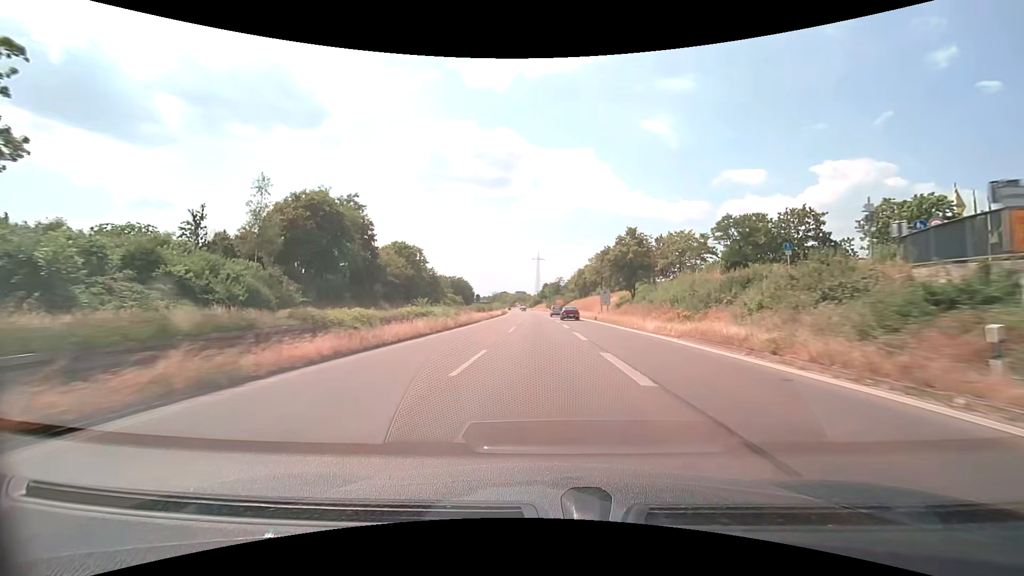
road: trunk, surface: asphalt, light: Day
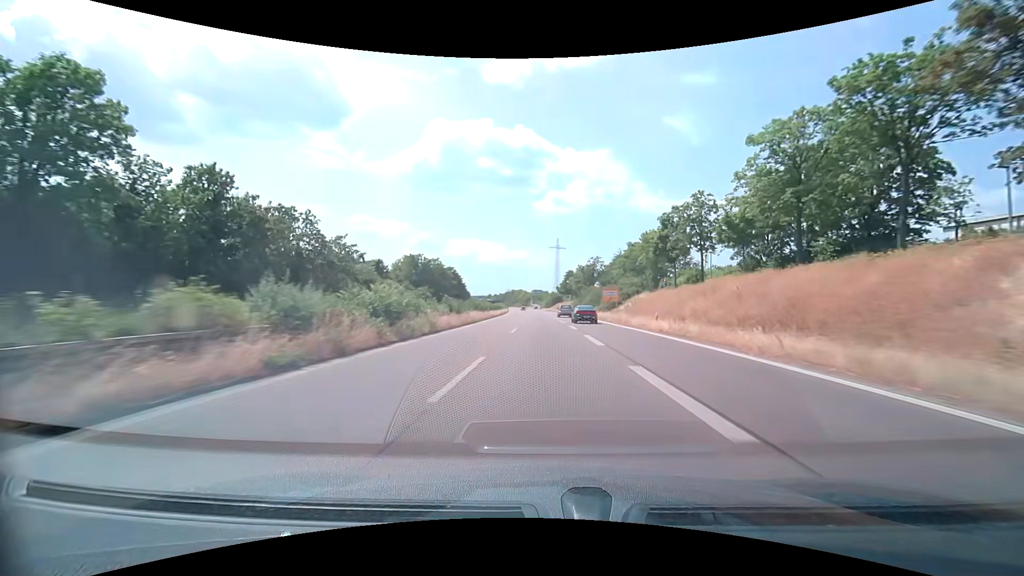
(-1.8, +75.8) m; -2°
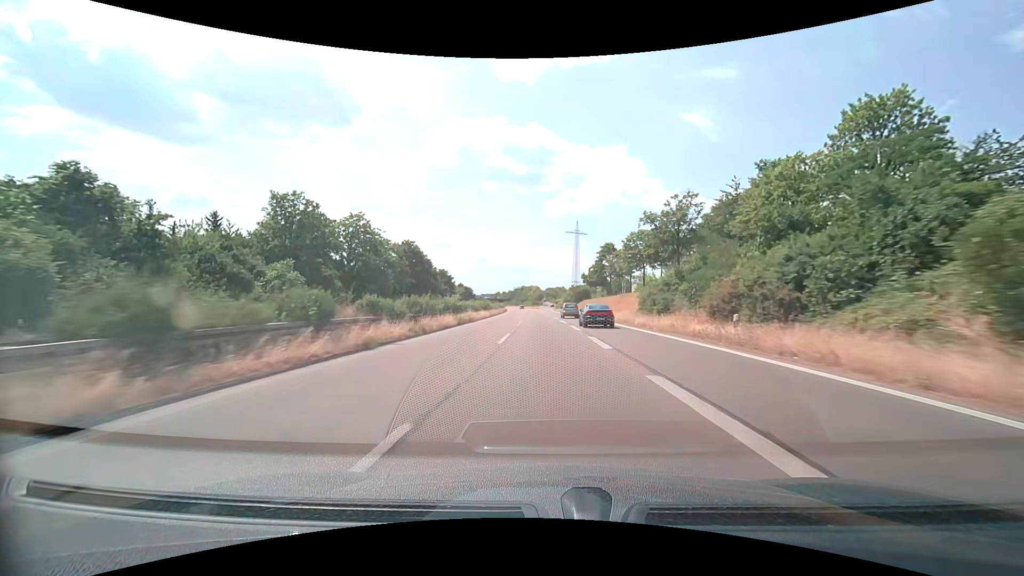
(-1.0, +62.0) m; -2°
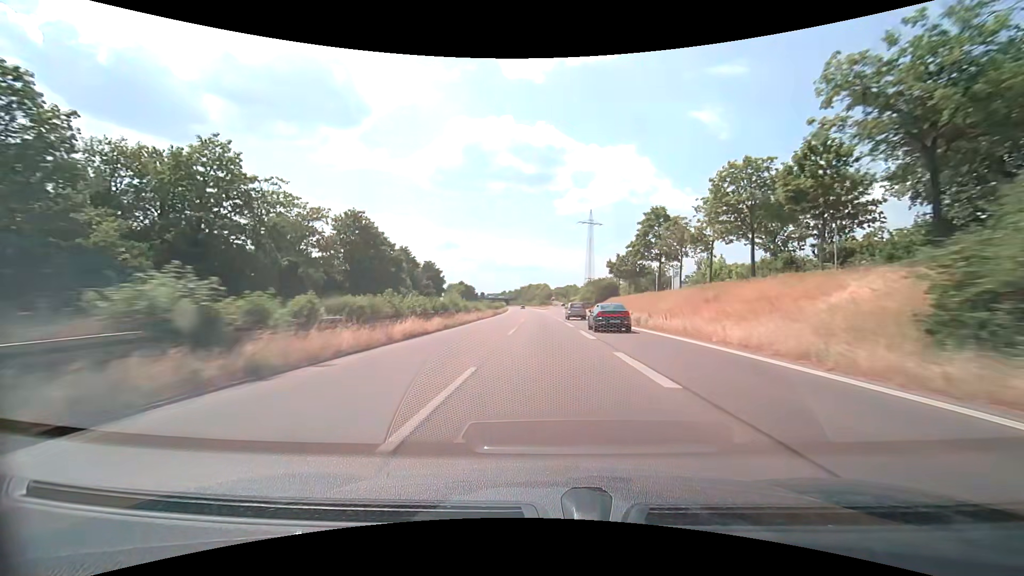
(-0.3, +31.3) m; -1°
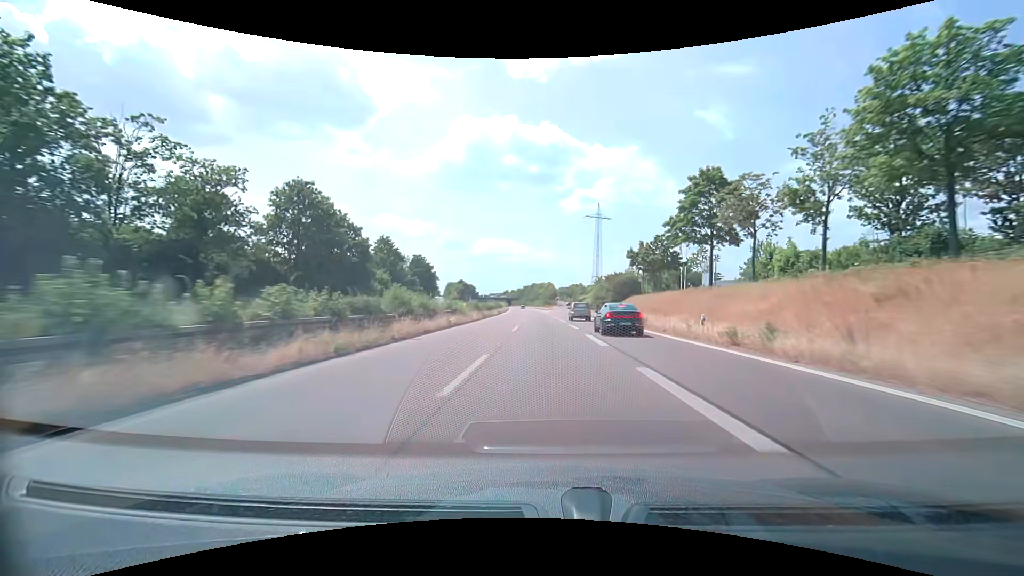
(-0.1, +15.7) m; -1°
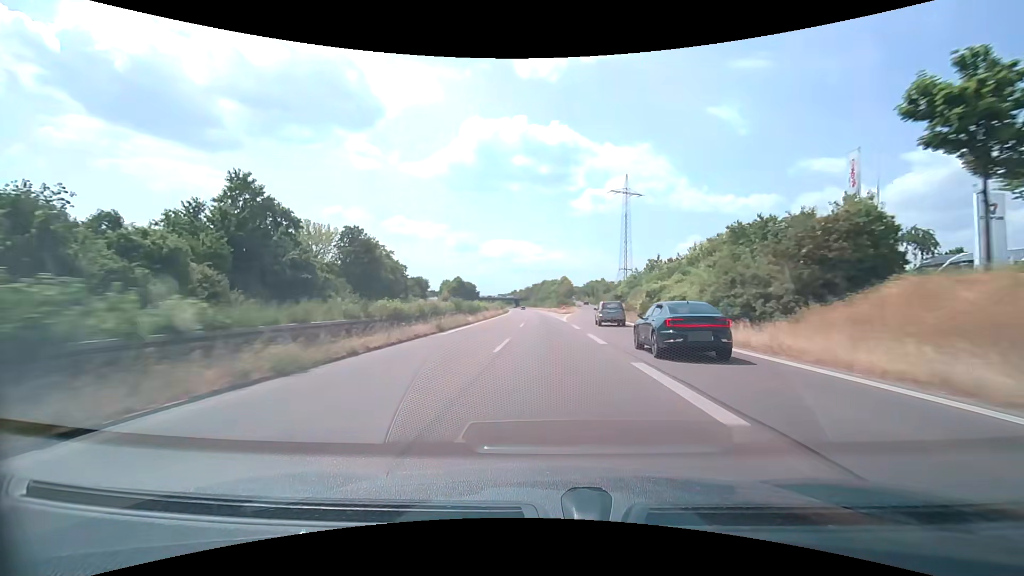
(-0.6, +47.2) m; -1°
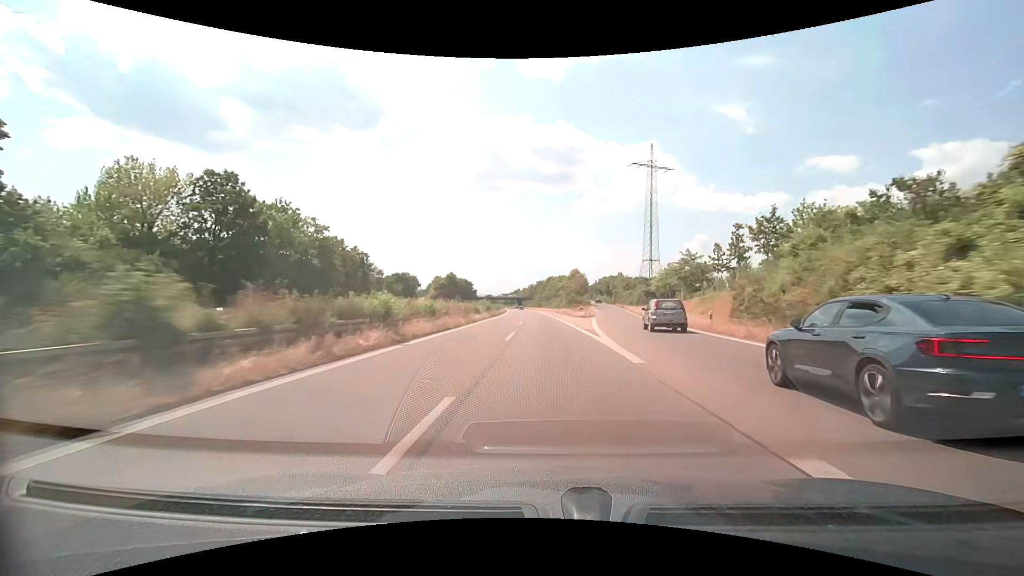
(-0.2, +31.5) m; 0°
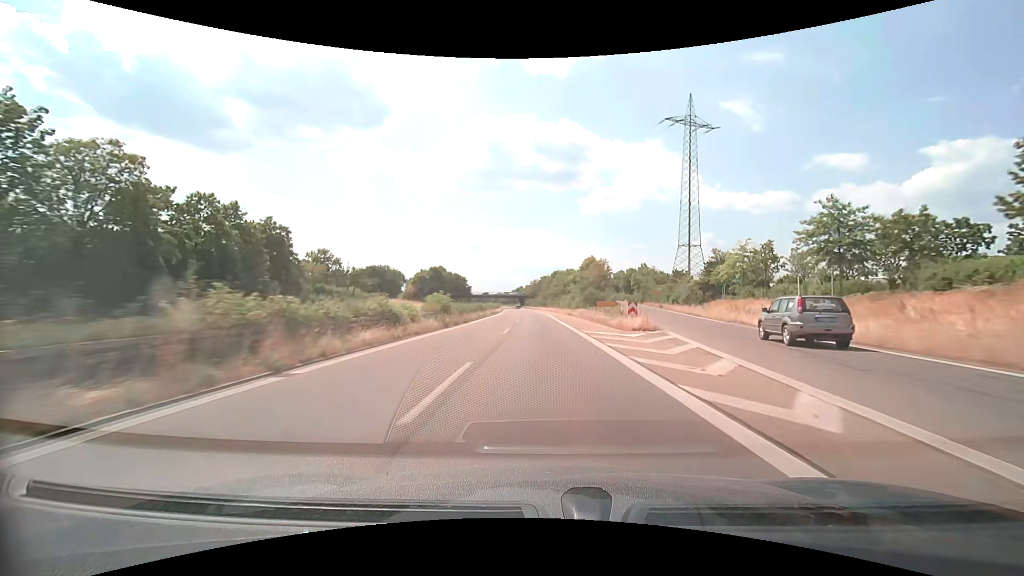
(-0.2, +31.6) m; -1°
(0, +10) (0, +20) (0, +30) (0, +40) (-1, +50) (-1, +60) (-1, +70) (-2, +80) (-2, +90) (-3, +100) m
